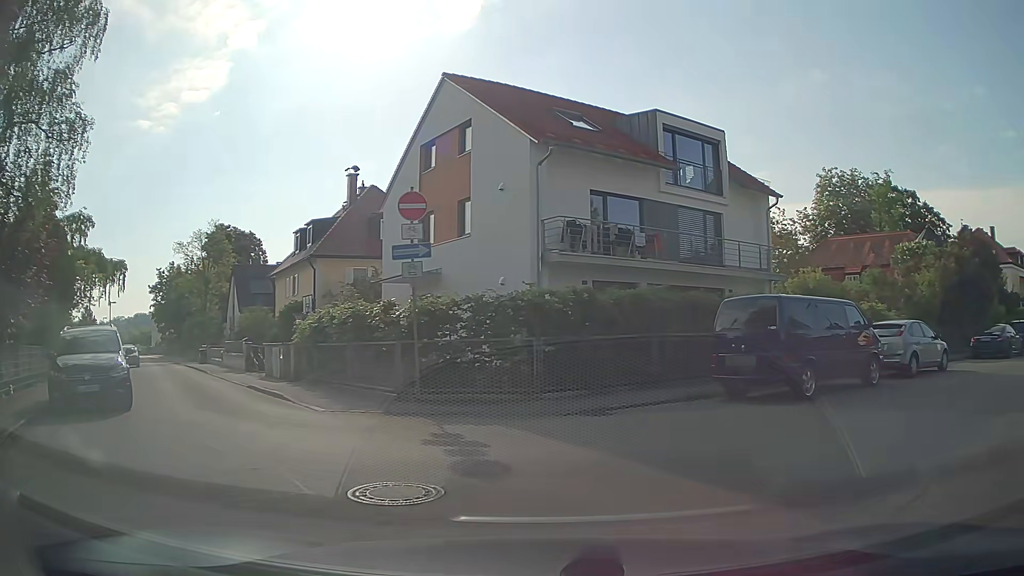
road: residential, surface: paved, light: Day
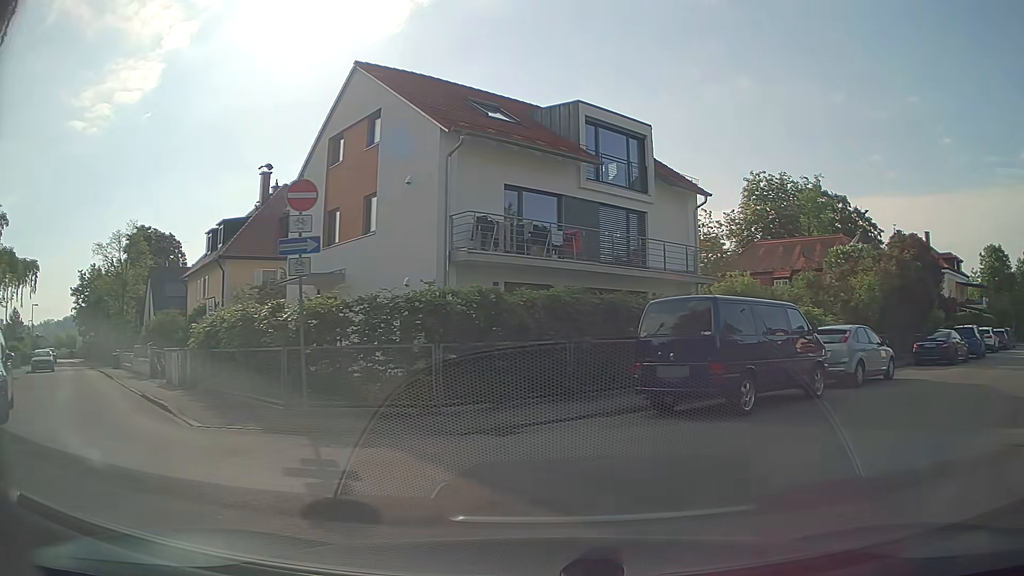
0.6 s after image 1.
(+0.1, +1.6) m; +8°
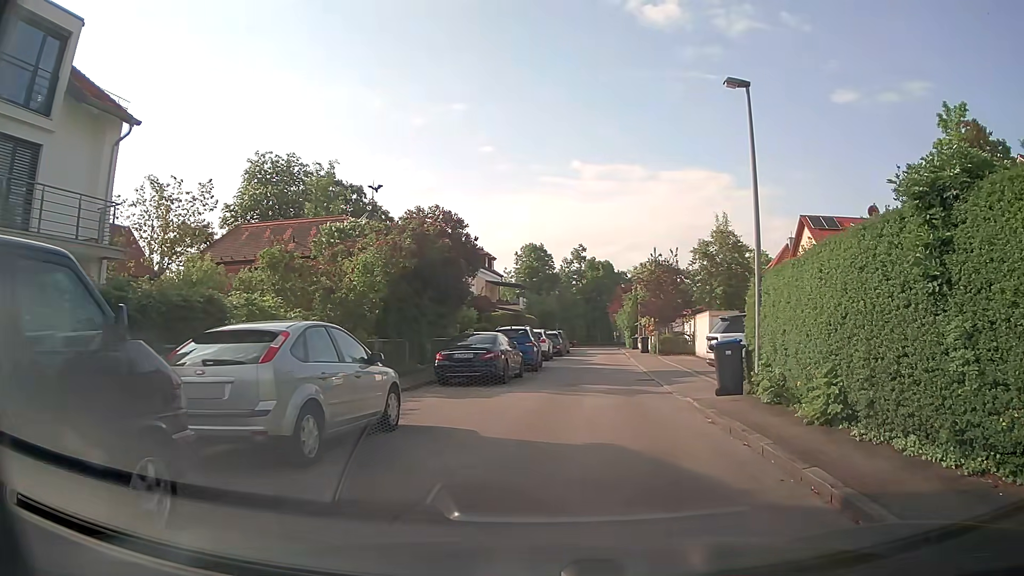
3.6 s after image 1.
(+3.5, +8.8) m; +41°
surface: asphalt
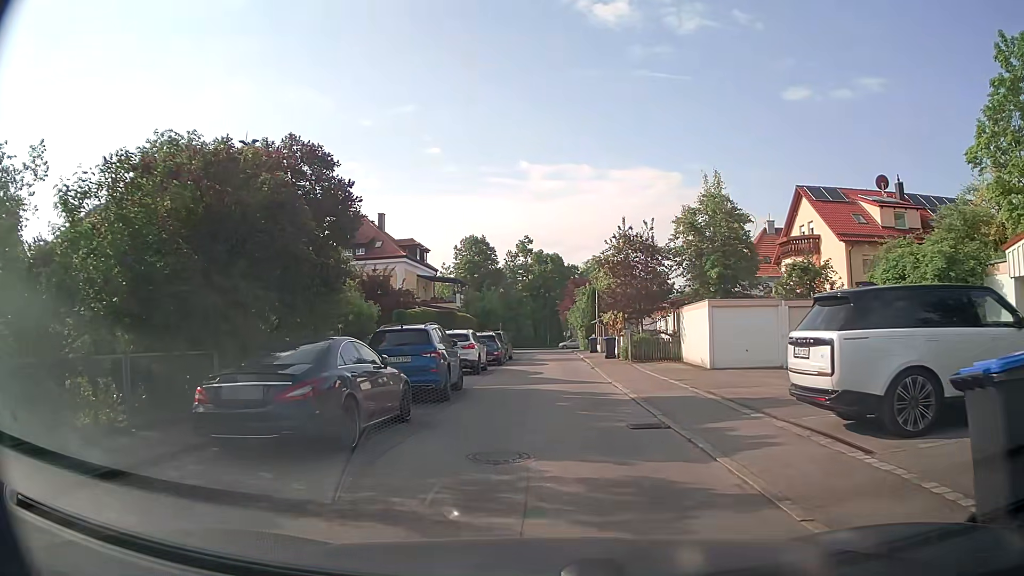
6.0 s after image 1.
(+0.7, +10.4) m; +5°
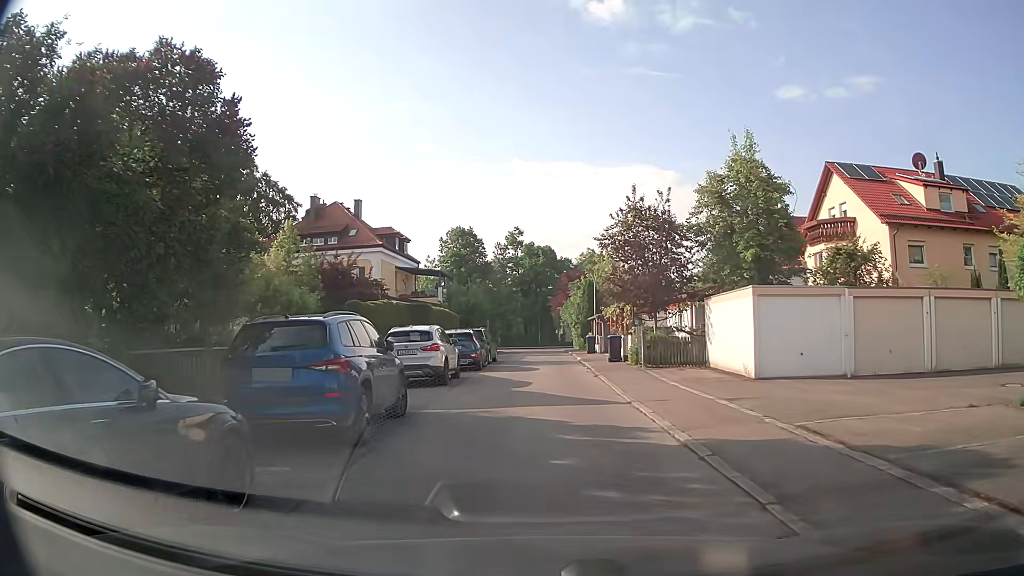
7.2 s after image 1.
(+0.1, +6.1) m; +3°
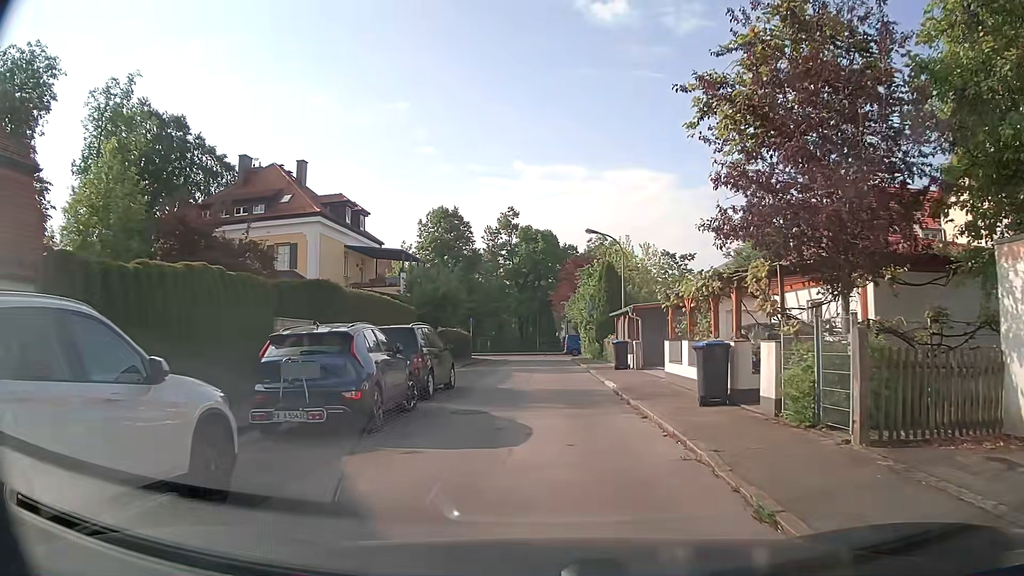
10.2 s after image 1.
(-0.5, +15.8) m; -2°
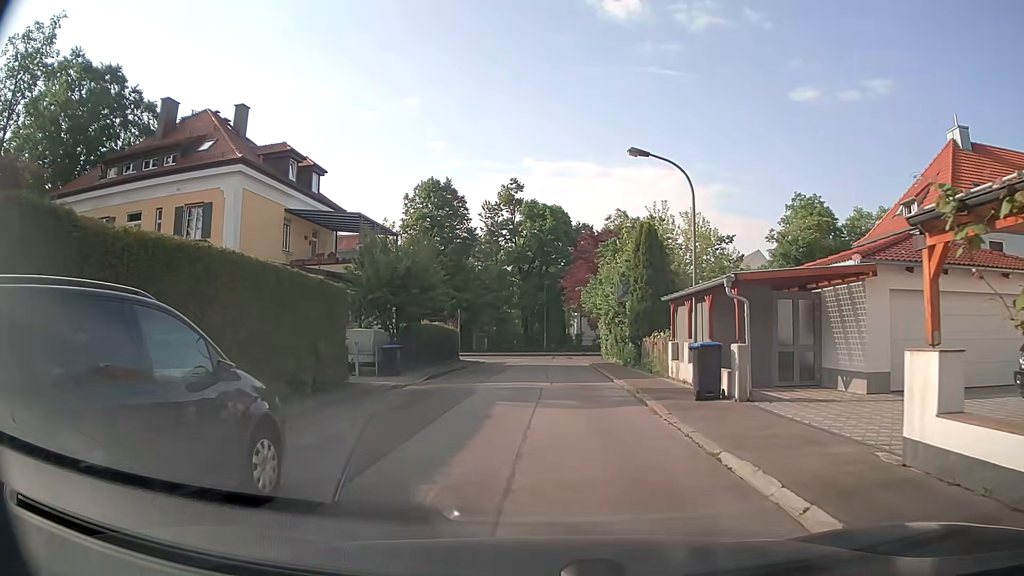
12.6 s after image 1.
(0.0, +12.2) m; +1°
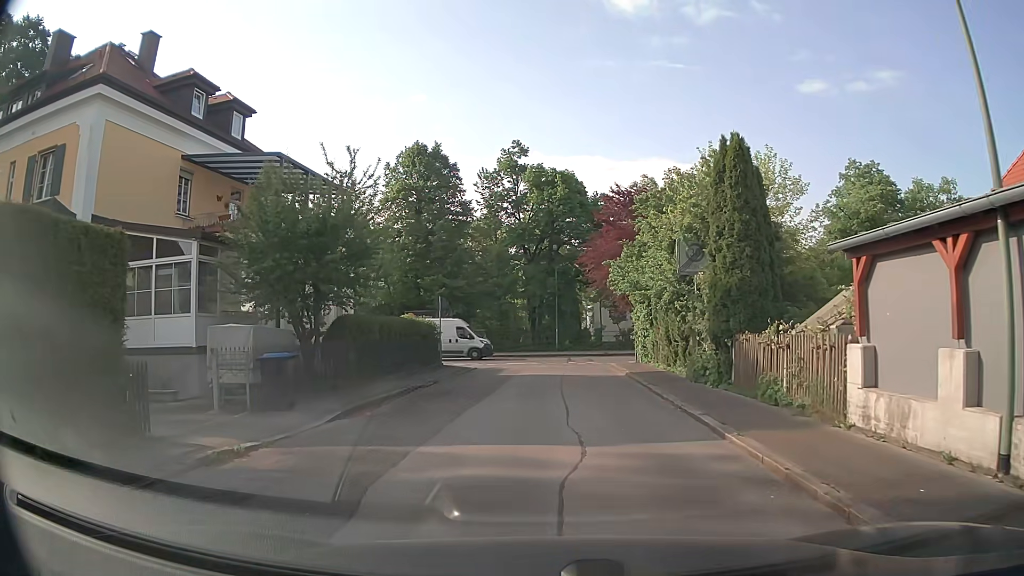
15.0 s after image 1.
(-0.3, +11.2) m; -2°
